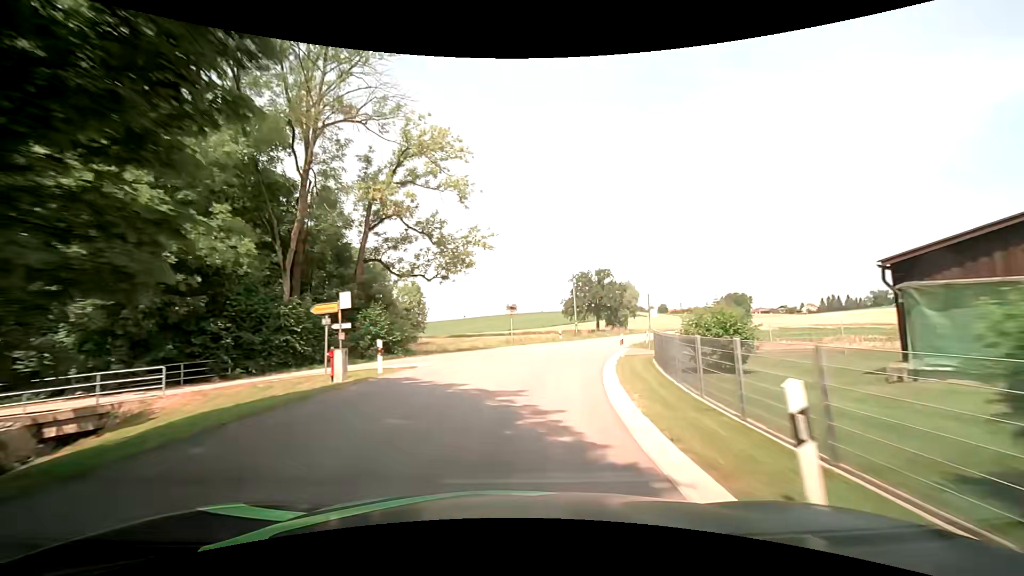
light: Day
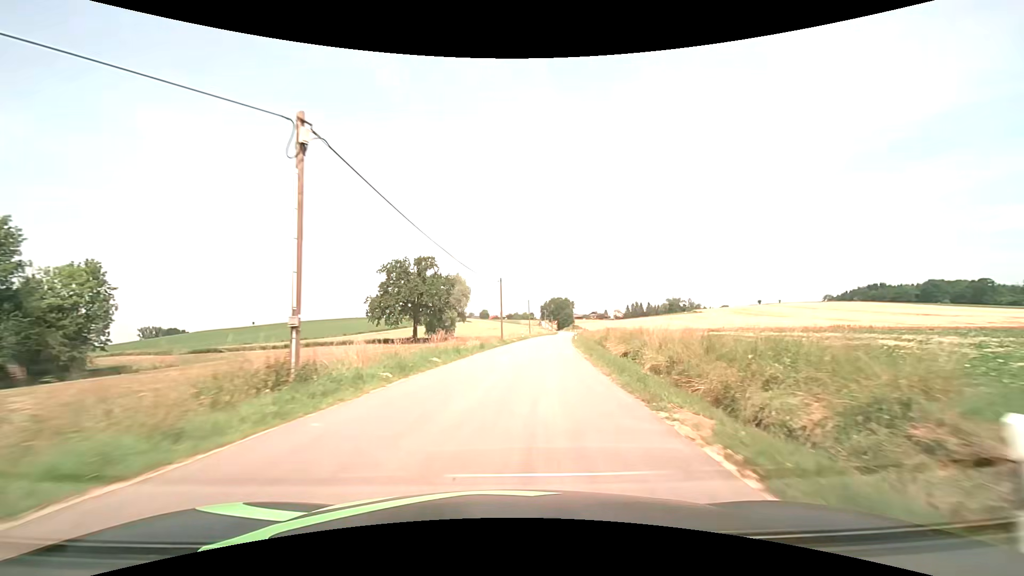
(+6.6, +37.5) m; +20°
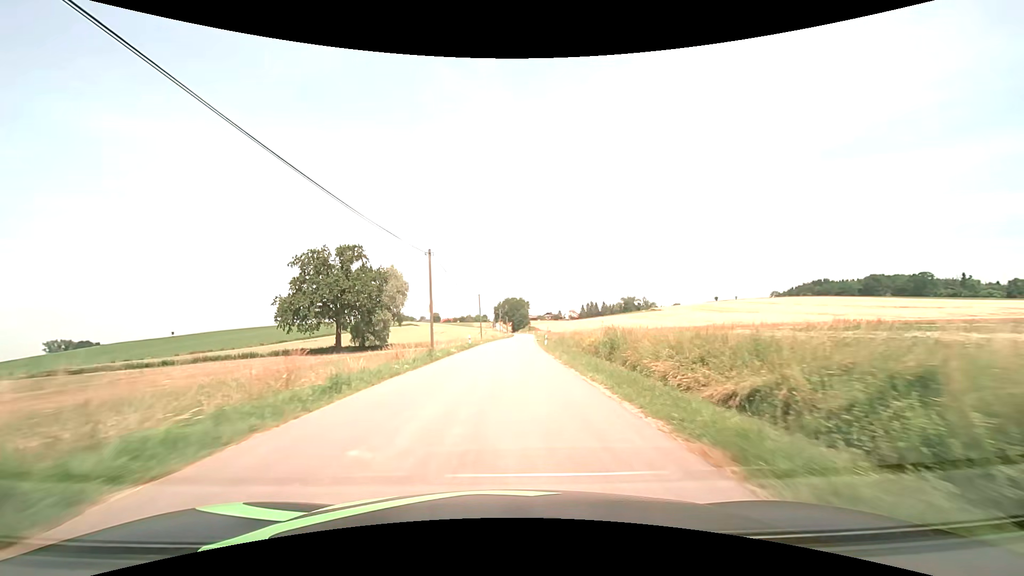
(+1.1, +19.4) m; +5°
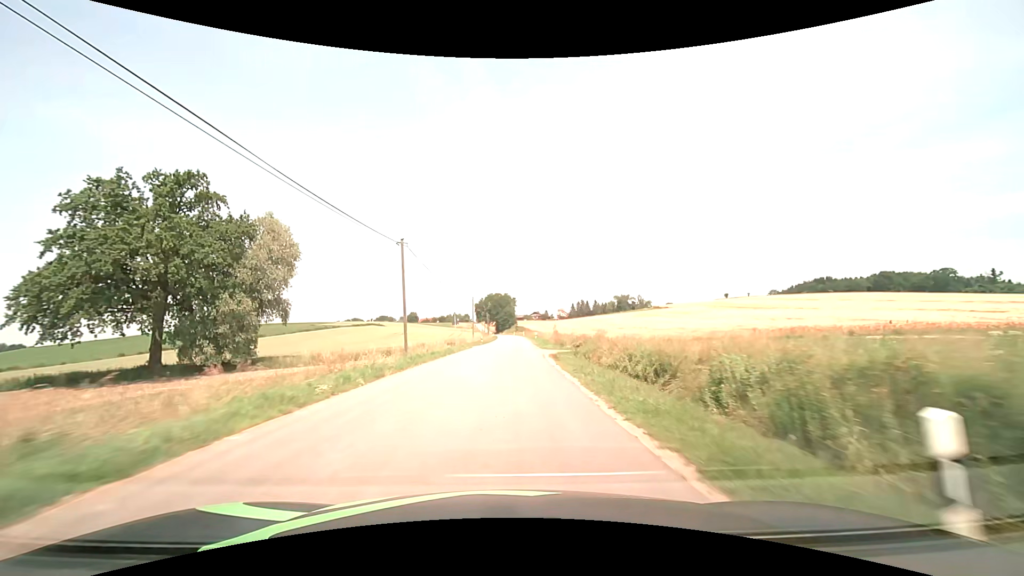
(+0.9, +41.7) m; +2°
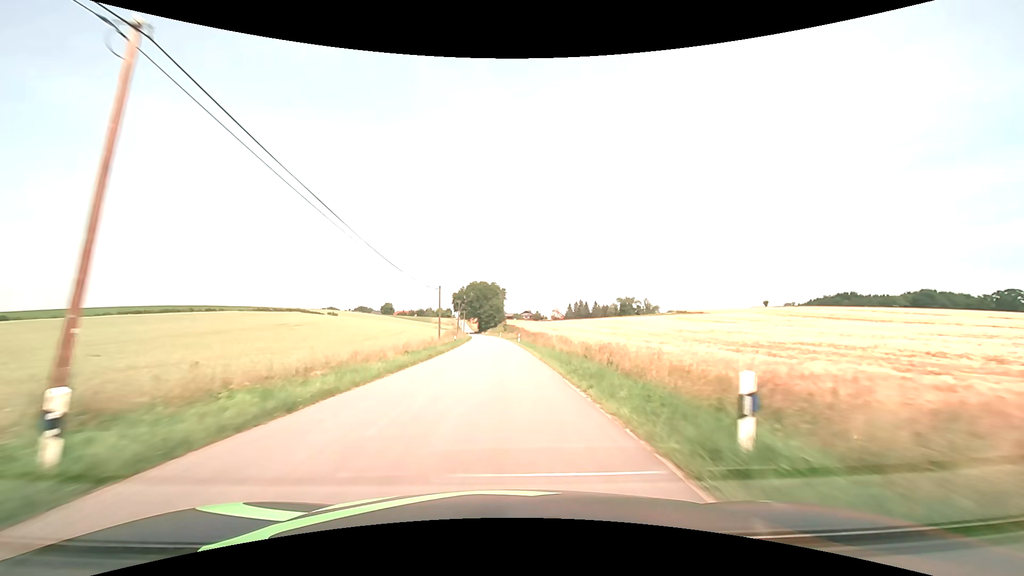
(+0.9, +59.0) m; +1°
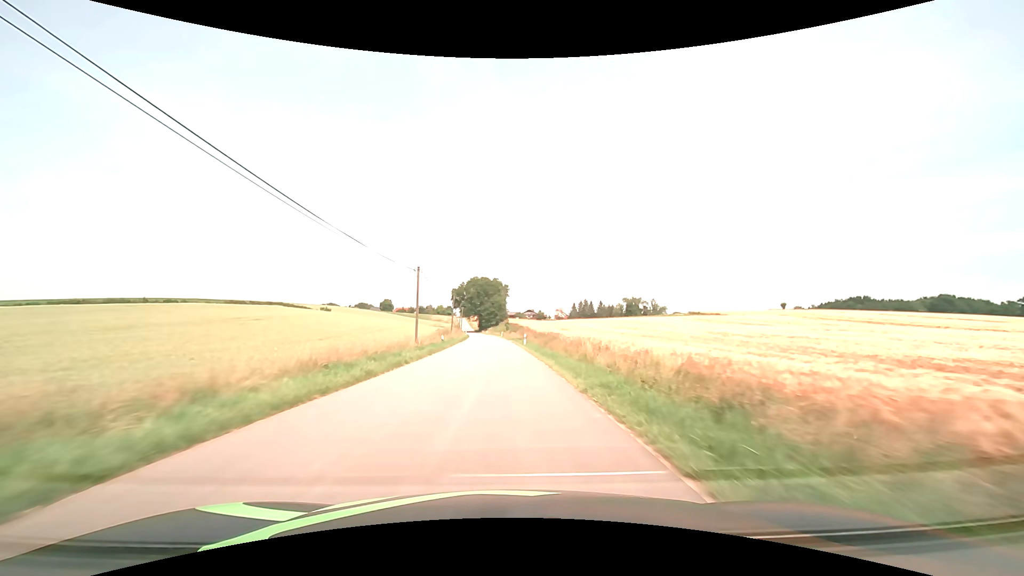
(0.0, +12.7) m; 0°
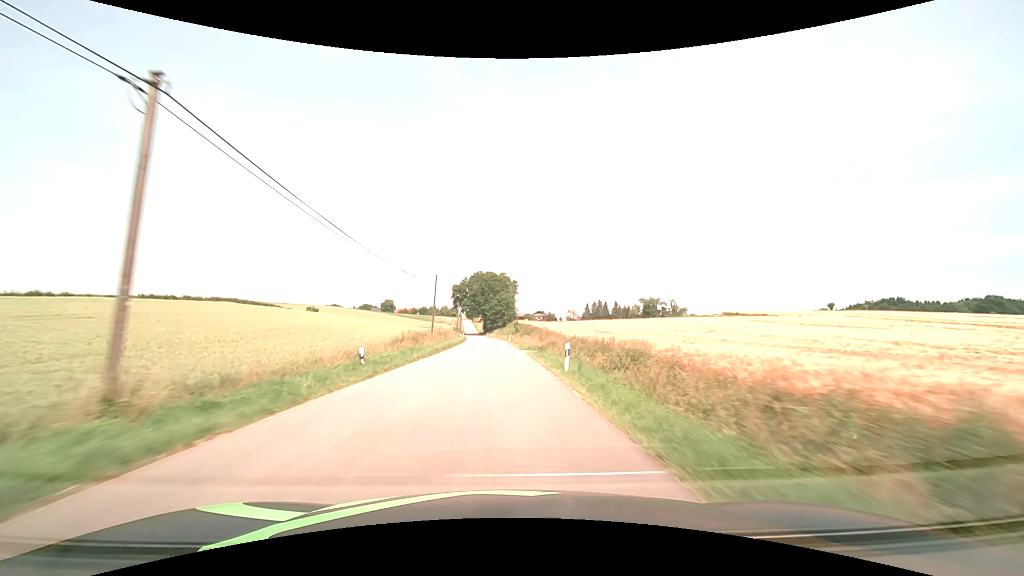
(-0.2, +26.1) m; -1°
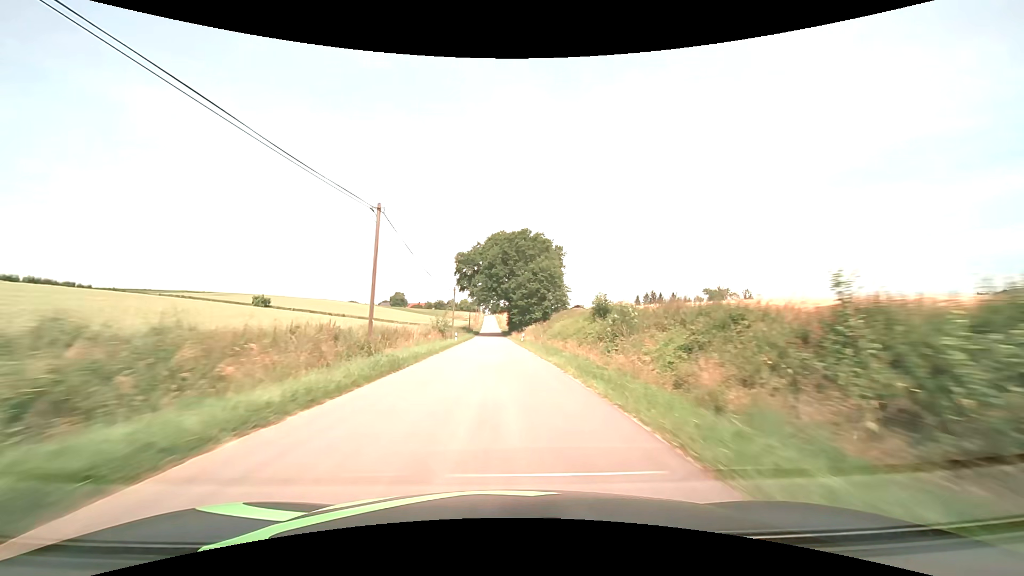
(-2.0, +67.8) m; -3°
(0, +10) (0, +20) (0, +30) (-1, +40) (-1, +50) (-1, +60) (-1, +70) (-2, +80) (-2, +90) (-2, +100) m
